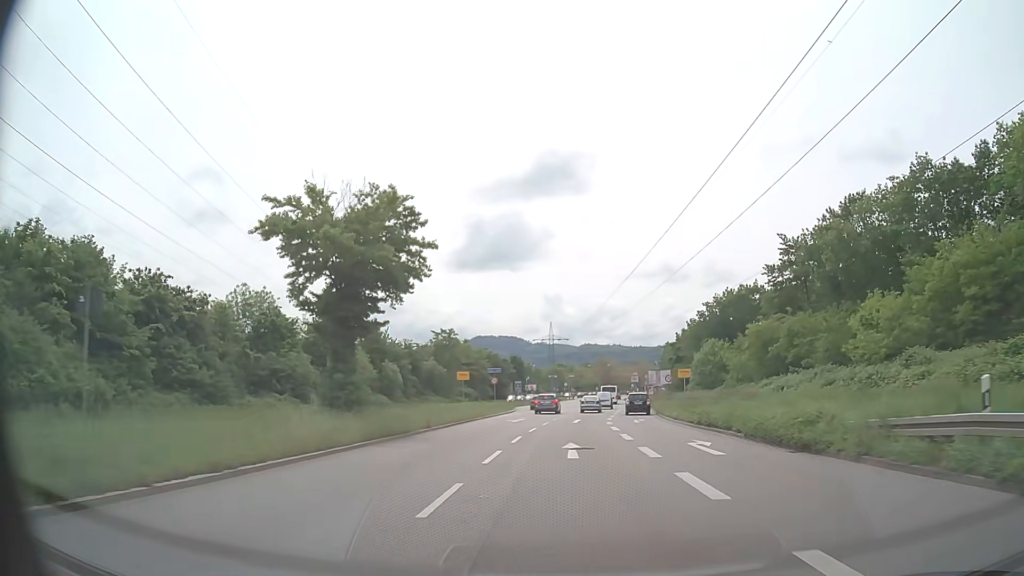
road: primary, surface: asphalt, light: Day
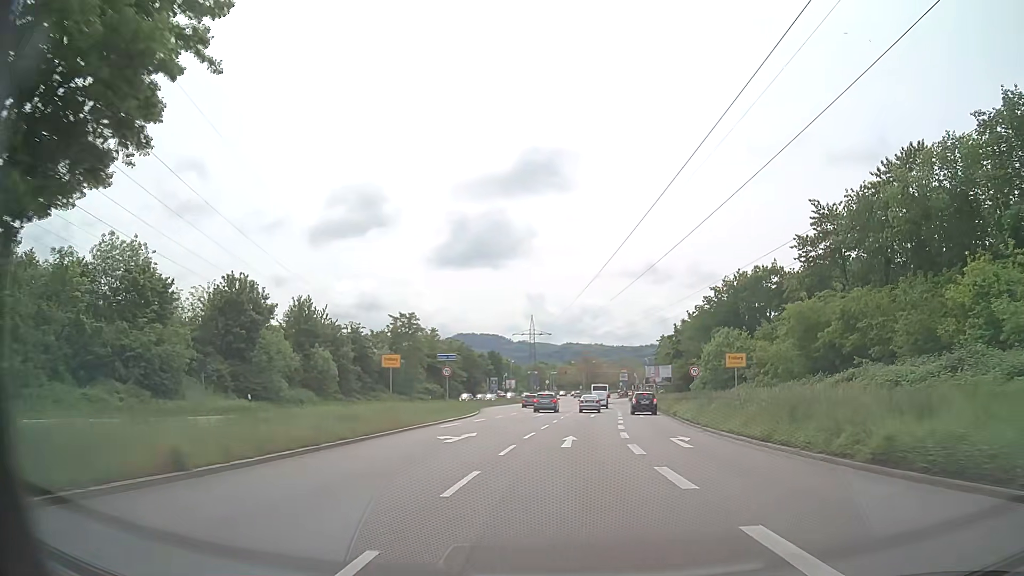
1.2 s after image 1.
(+0.2, +16.7) m; +2°
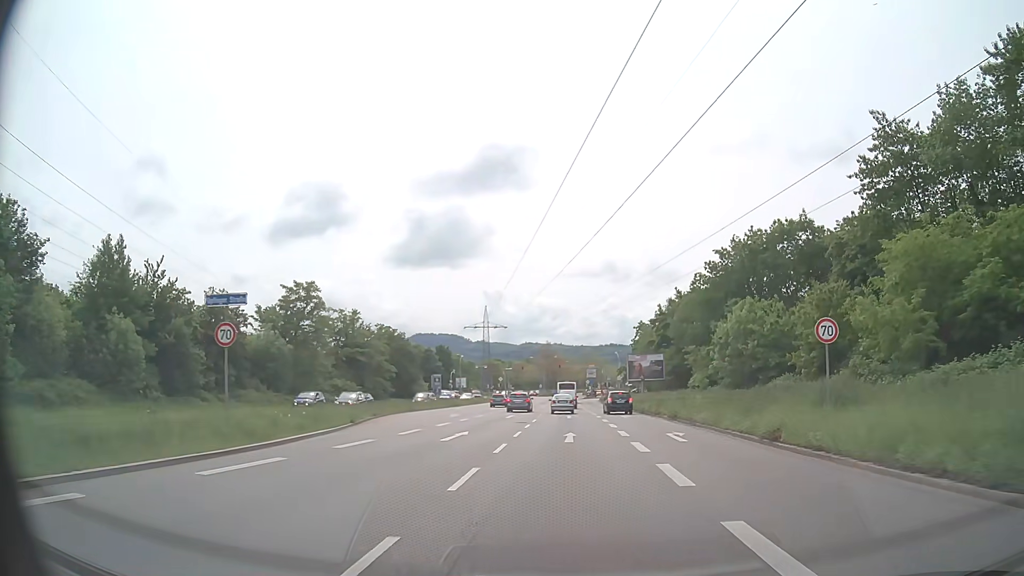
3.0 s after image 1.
(+0.8, +23.8) m; +3°
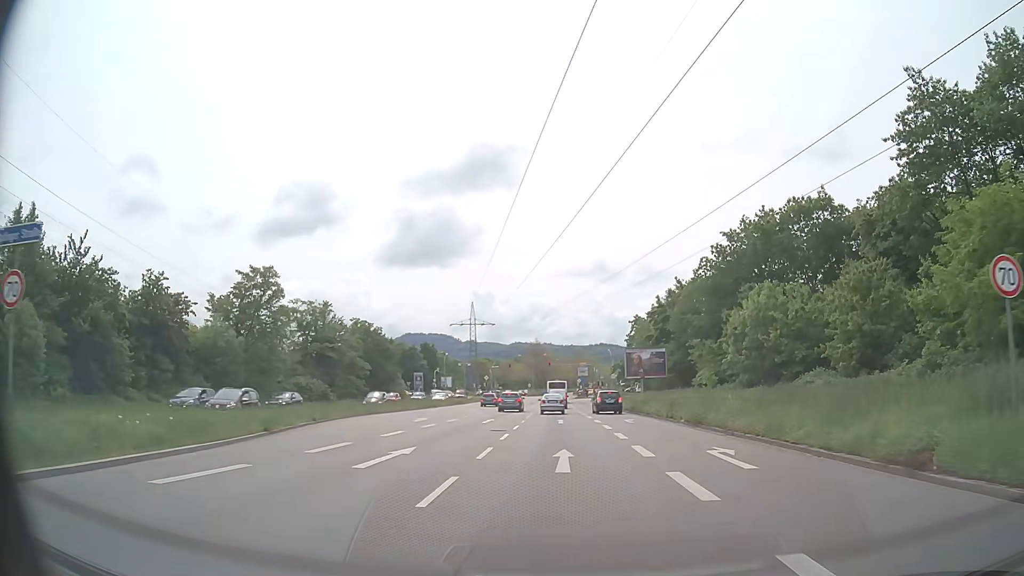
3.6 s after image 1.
(+0.1, +7.6) m; +1°
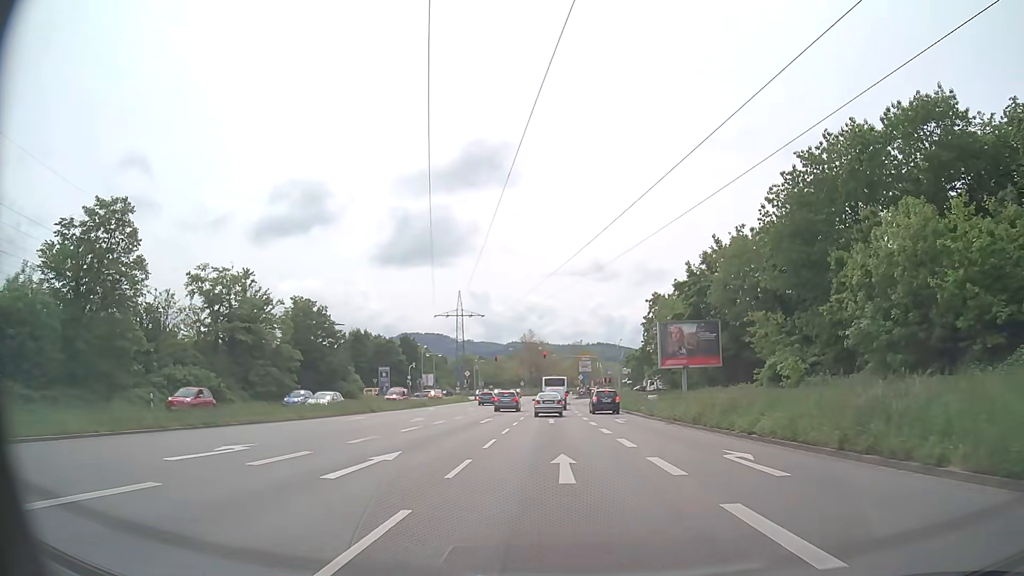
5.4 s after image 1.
(+0.1, +21.4) m; 0°
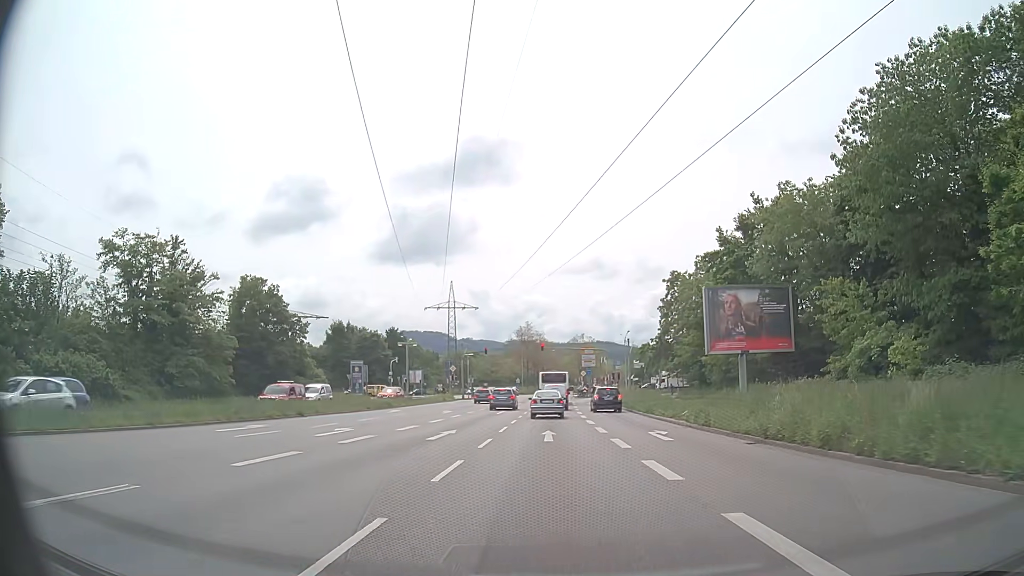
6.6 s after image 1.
(+0.1, +12.6) m; 0°
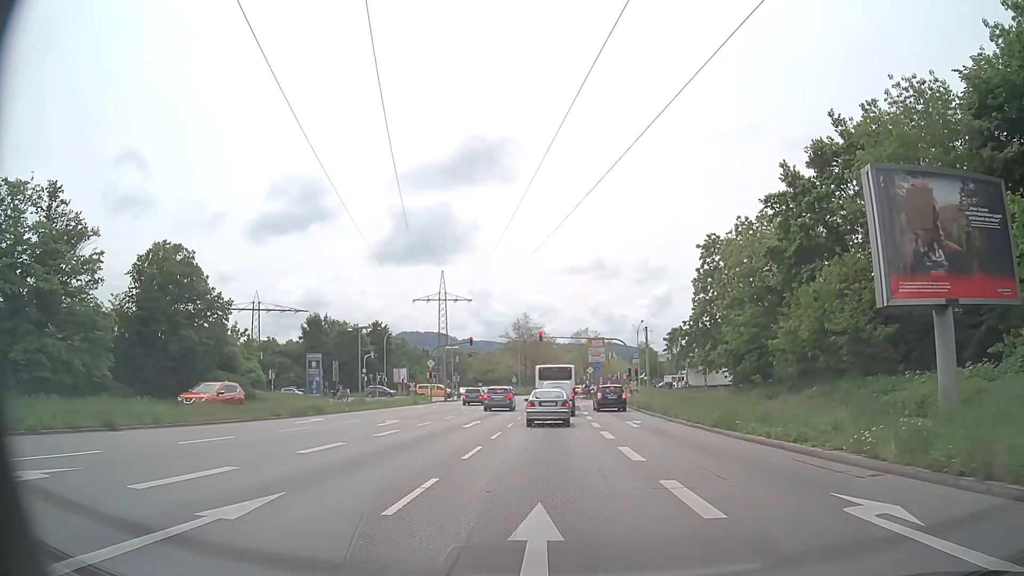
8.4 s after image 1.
(0.0, +14.9) m; 0°
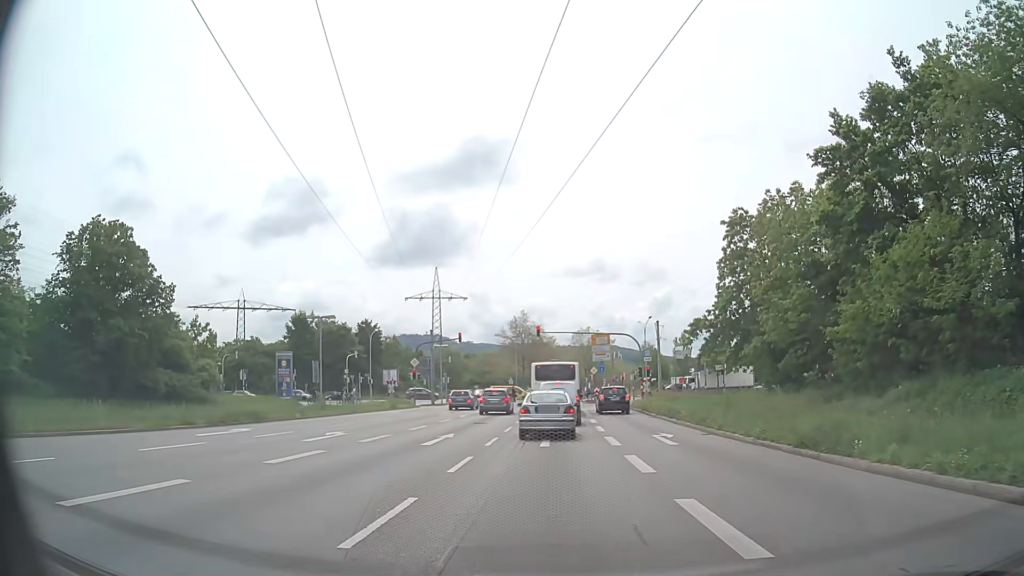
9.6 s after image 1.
(0.0, +7.5) m; 0°
